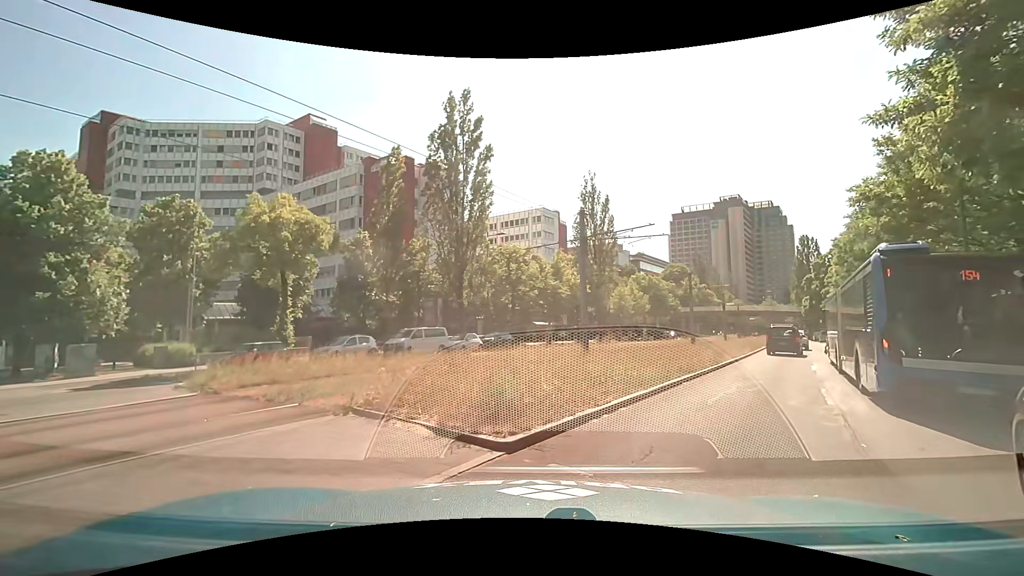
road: secondary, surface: asphalt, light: Day
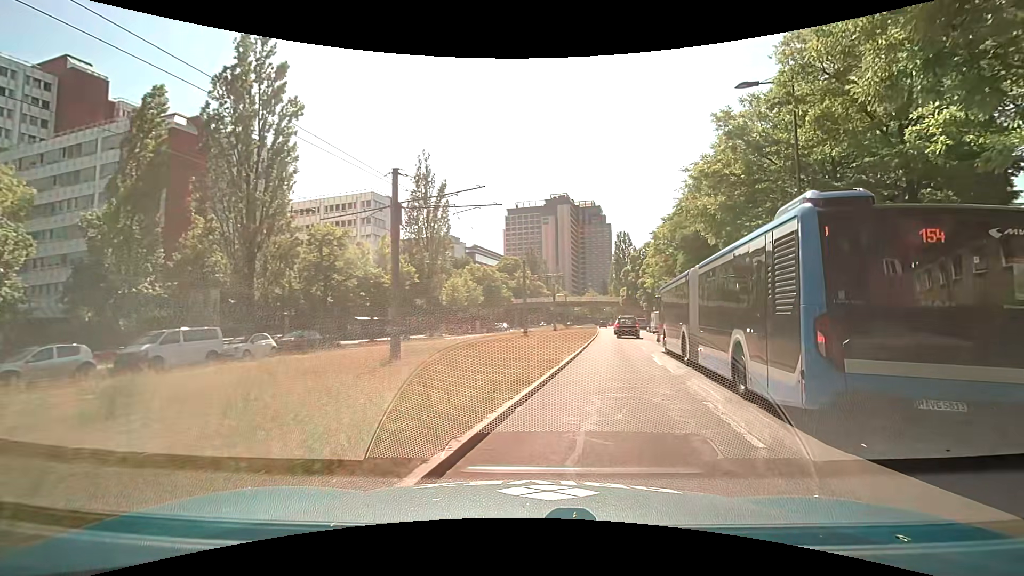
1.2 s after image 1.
(+0.9, +5.6) m; +18°
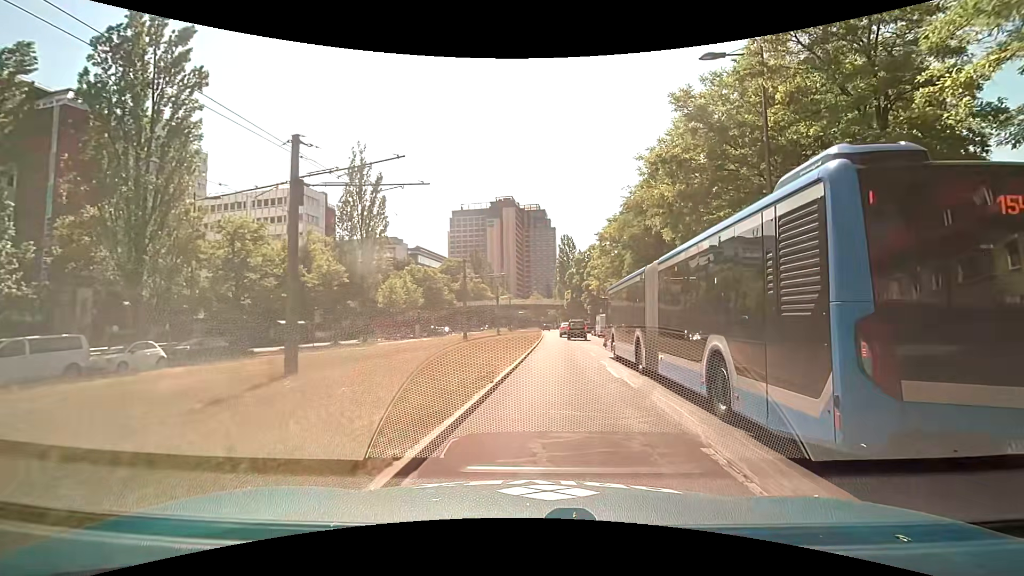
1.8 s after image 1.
(+0.2, +3.3) m; +7°
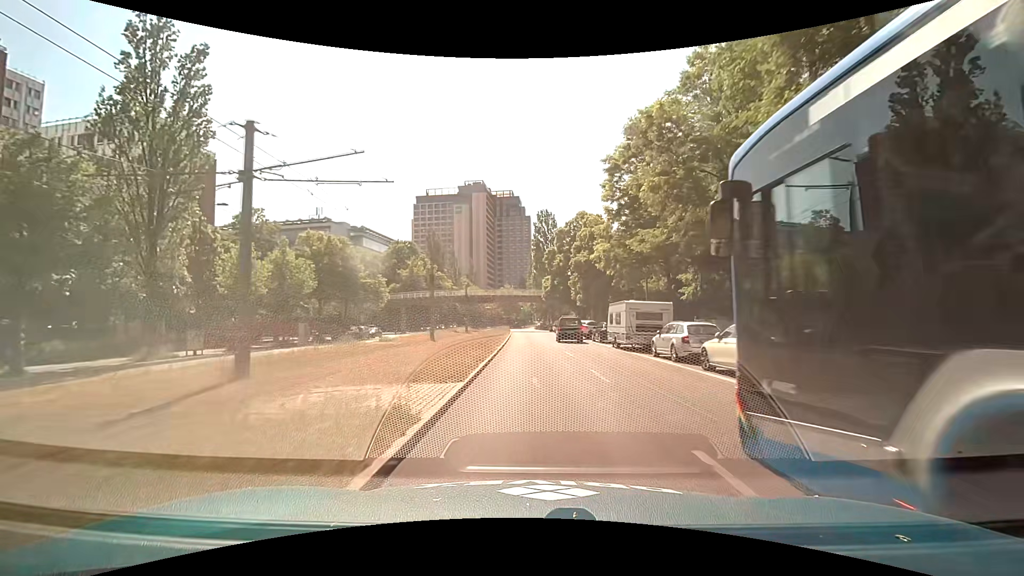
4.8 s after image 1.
(+1.7, +30.0) m; +3°
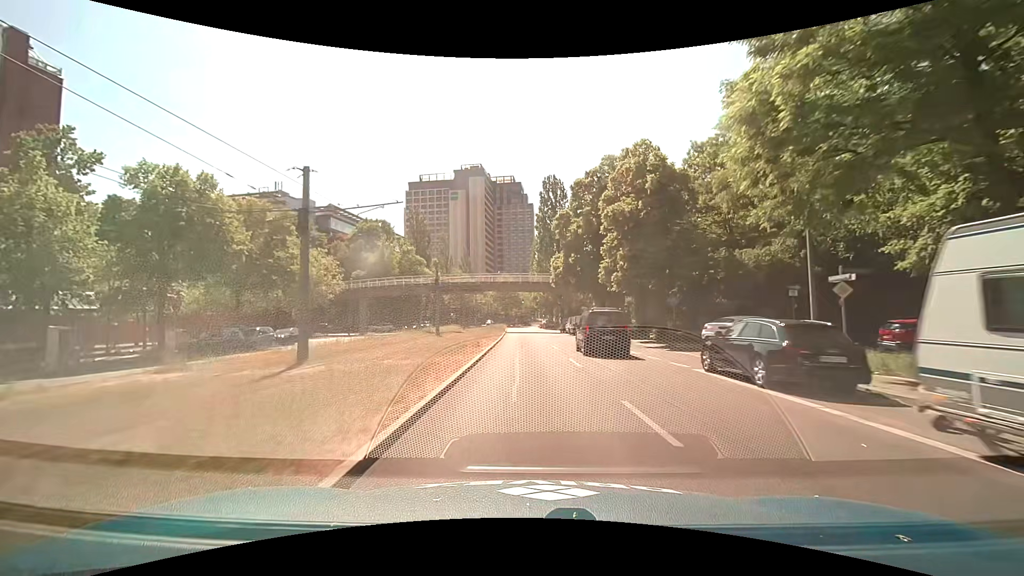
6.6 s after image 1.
(+0.1, +23.9) m; 0°
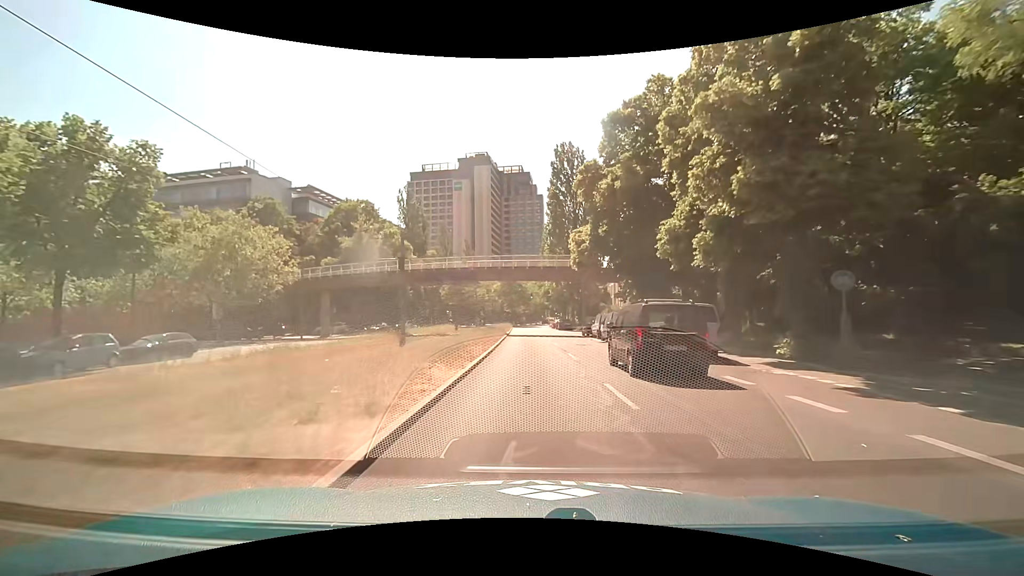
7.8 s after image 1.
(-0.1, +15.9) m; -1°
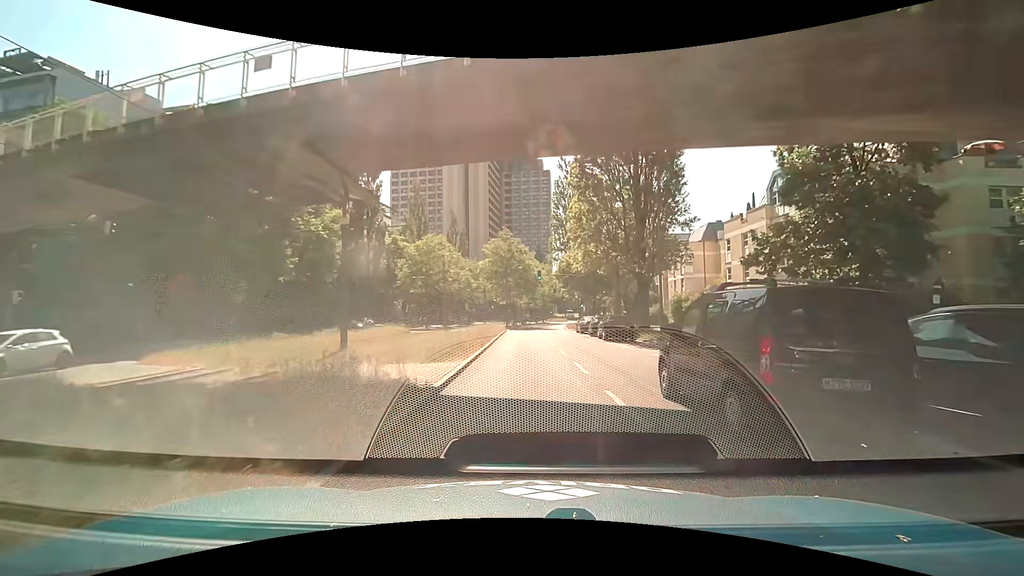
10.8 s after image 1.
(-0.2, +35.8) m; -1°
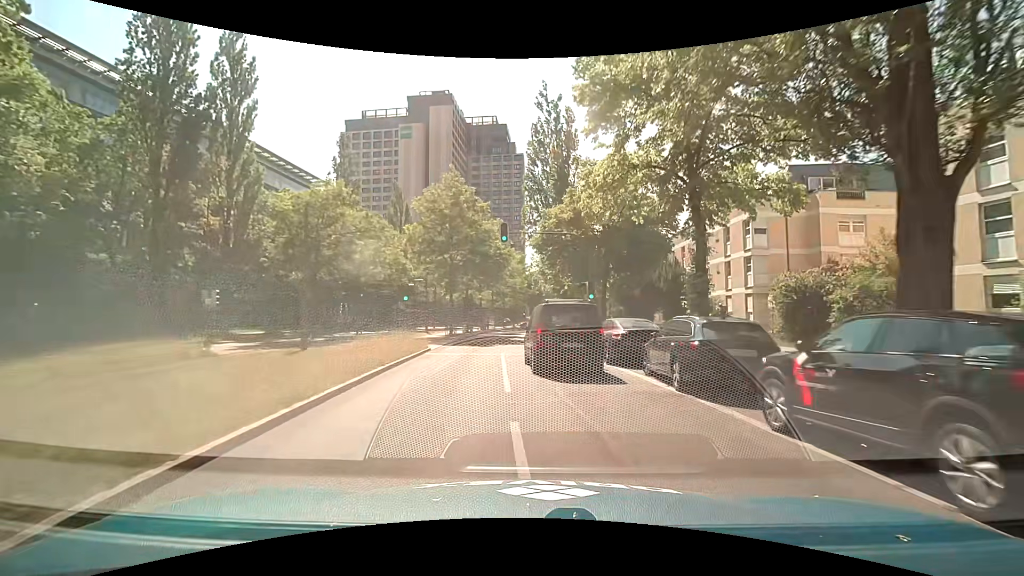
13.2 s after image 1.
(+1.0, +25.8) m; +4°
(0, +10) (0, +20) (0, +30) (0, +40) (0, +50) (0, +60) (+1, +70) (+3, +80) (+4, +90) (+6, +100) m
